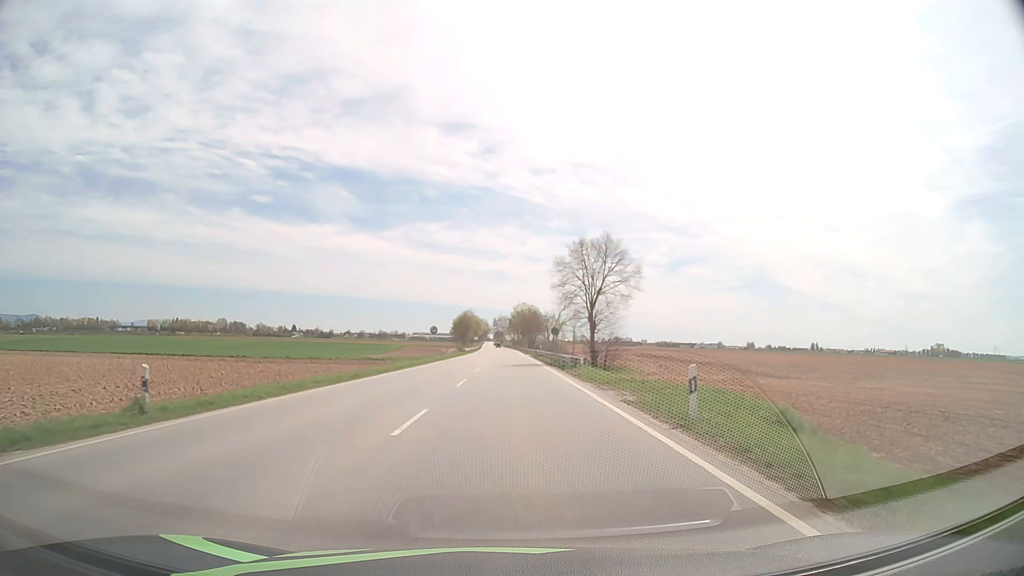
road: primary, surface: asphalt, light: Day
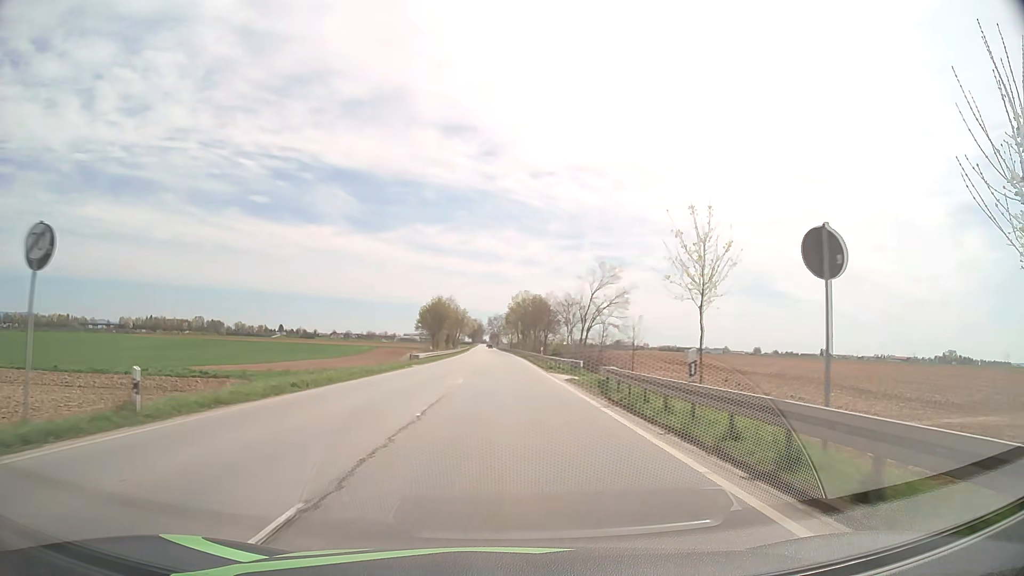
(+0.5, +57.0) m; 0°
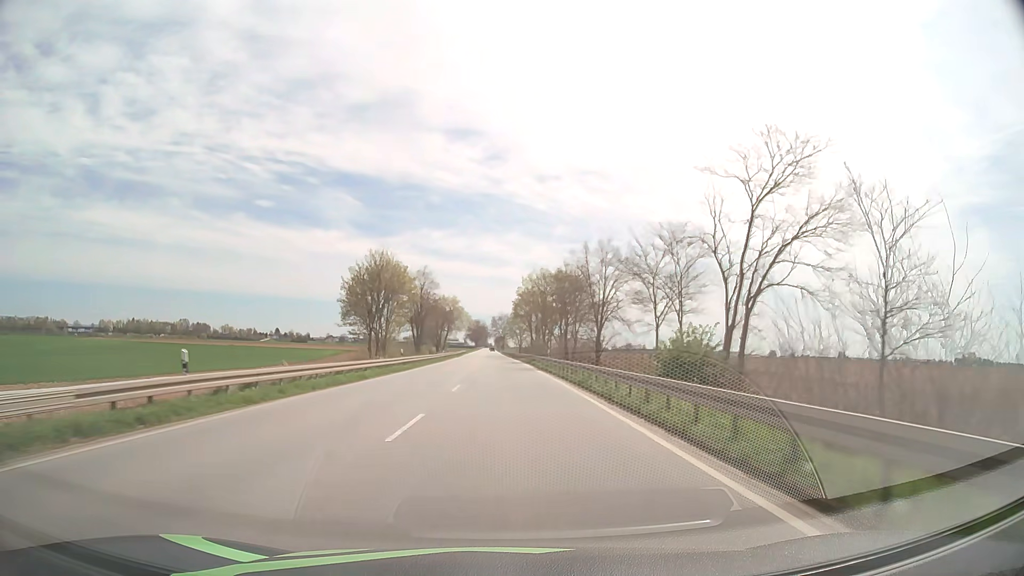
(-0.3, +52.5) m; -1°
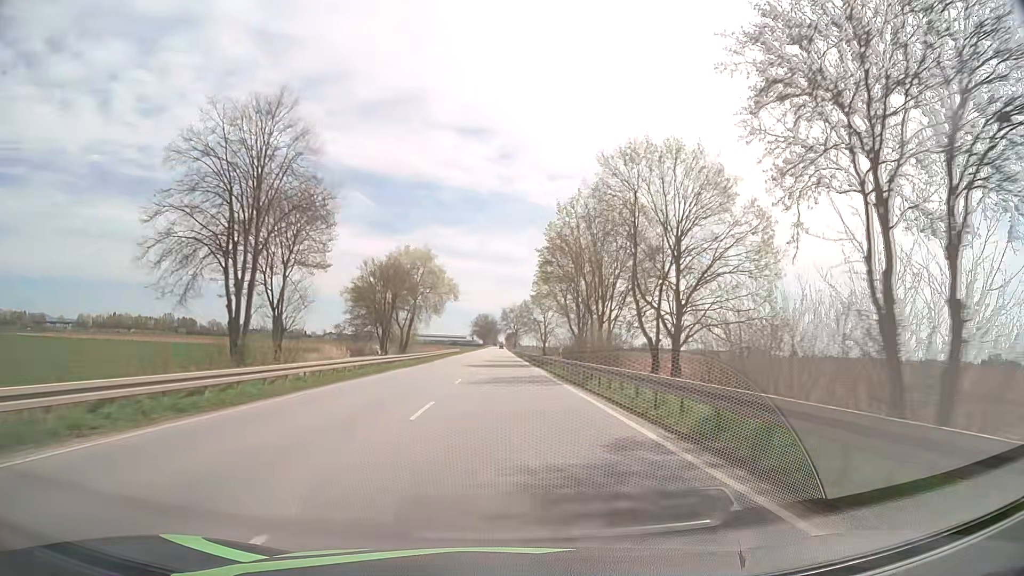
(-0.5, +57.8) m; -1°
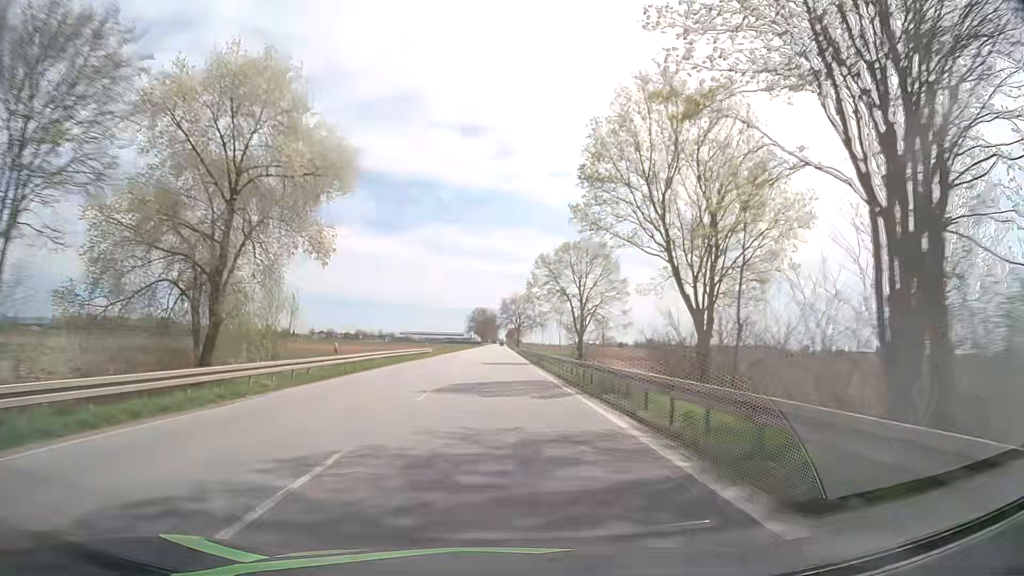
(+0.1, +44.7) m; 0°
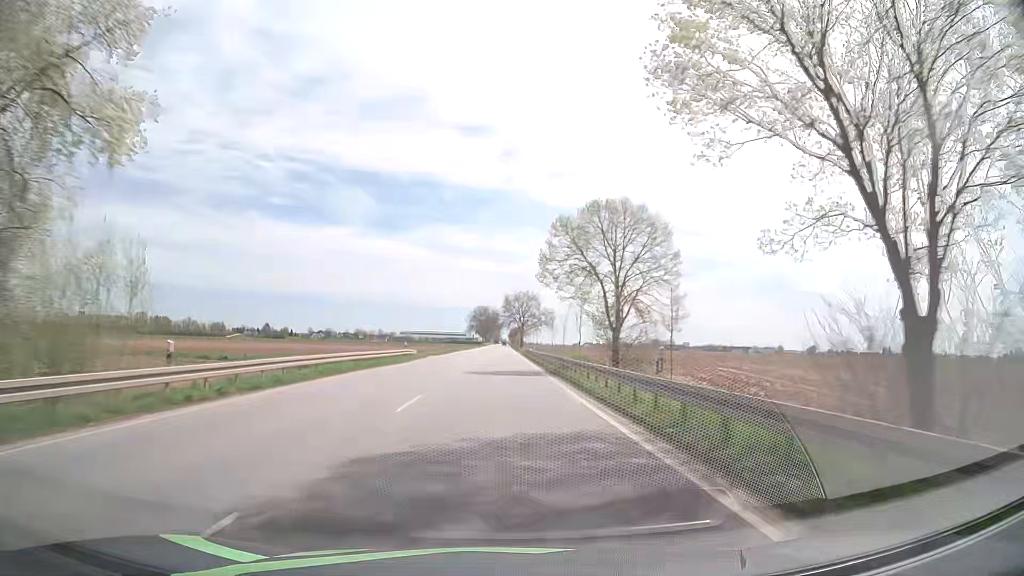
(0.0, +15.0) m; 0°
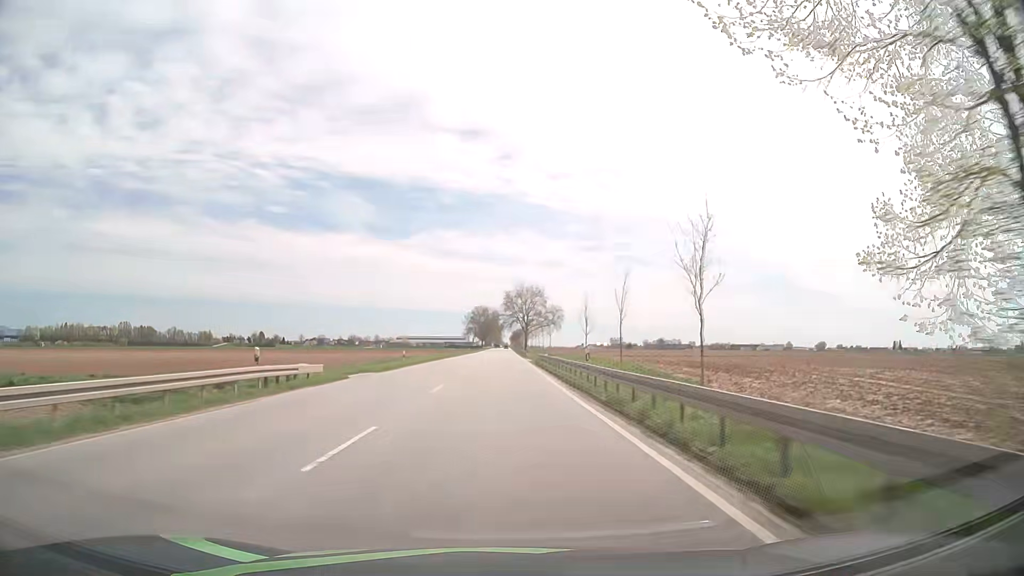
(-0.2, +30.2) m; 0°
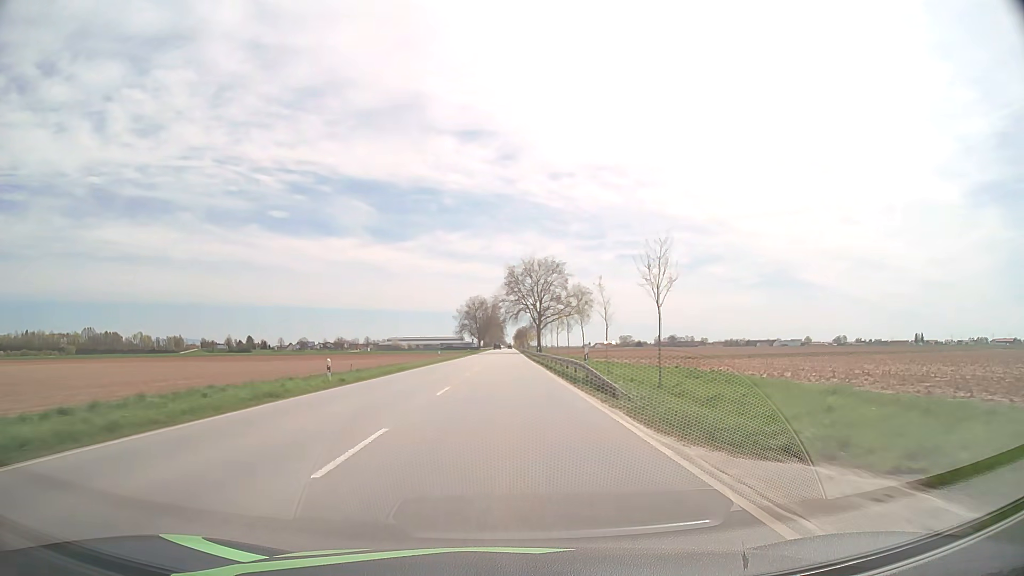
(-0.2, +60.7) m; 0°
(0, +10) (0, +20) (0, +30) (0, +40) (0, +50) (0, +60) (0, +70) (0, +80) (0, +90) (0, +100) m
